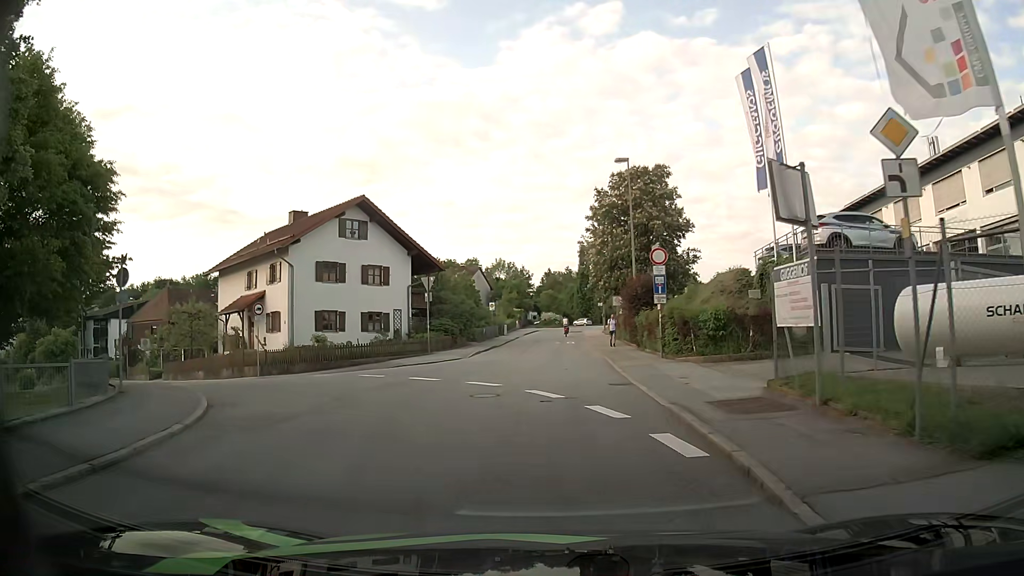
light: Day
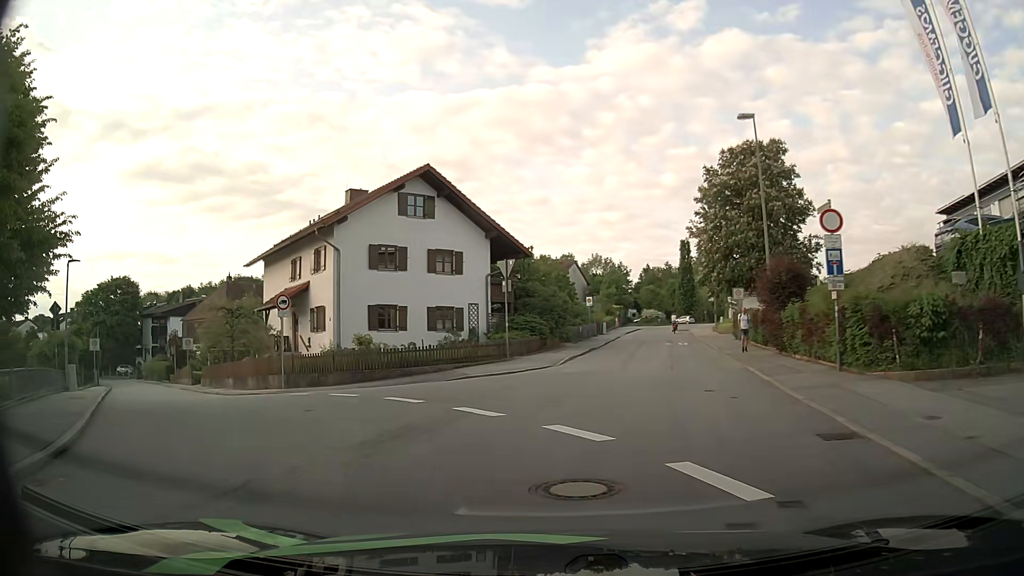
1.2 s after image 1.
(-0.4, +7.6) m; -9°
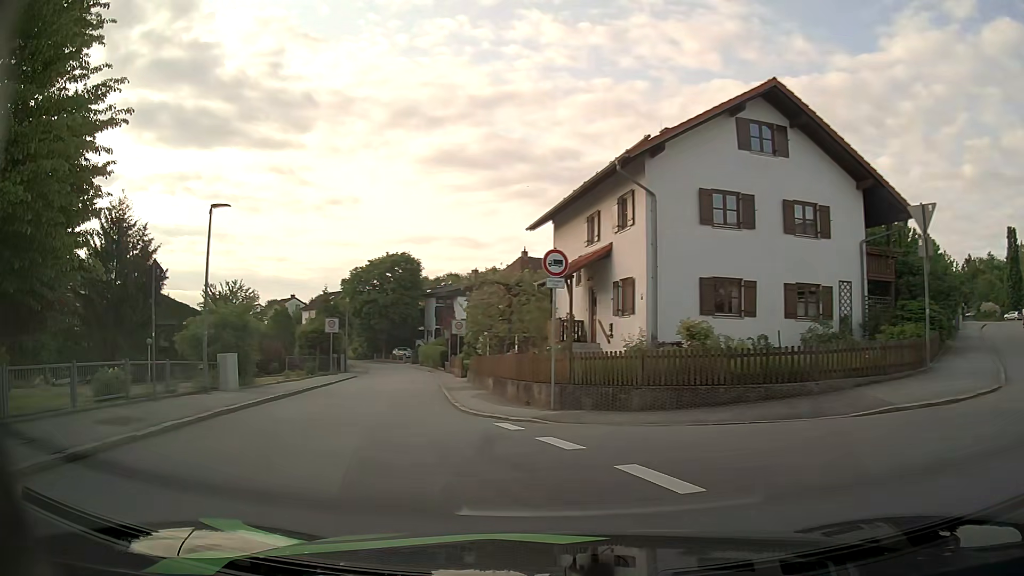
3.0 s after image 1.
(-2.2, +10.1) m; -26°
(-2, +10) (-4, +20) (-6, +29) (-8, +39) (-10, +49) (-13, +59) (-16, +68) (-20, +77) (-25, +86) (-31, +94) m
